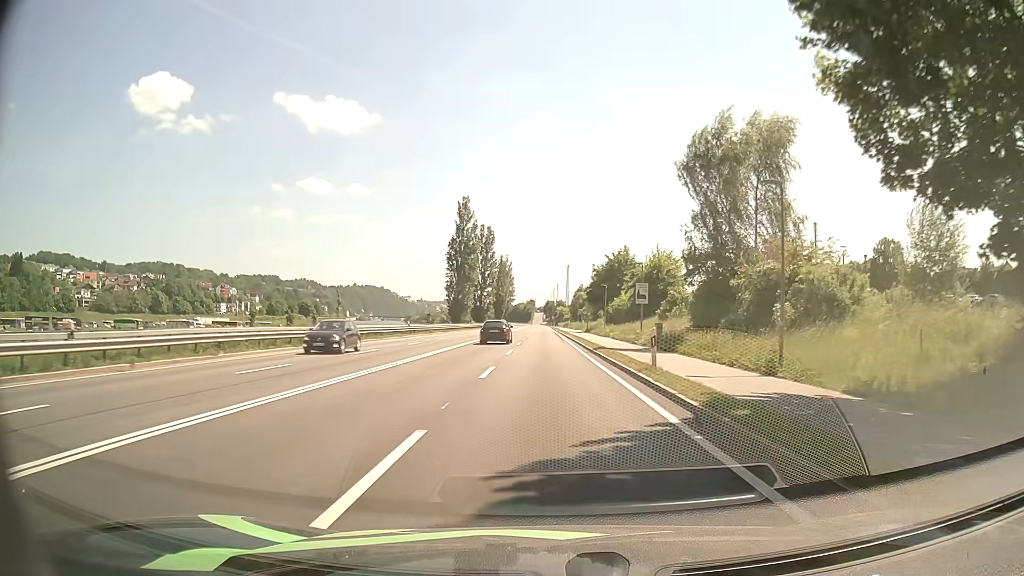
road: primary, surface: asphalt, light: Day
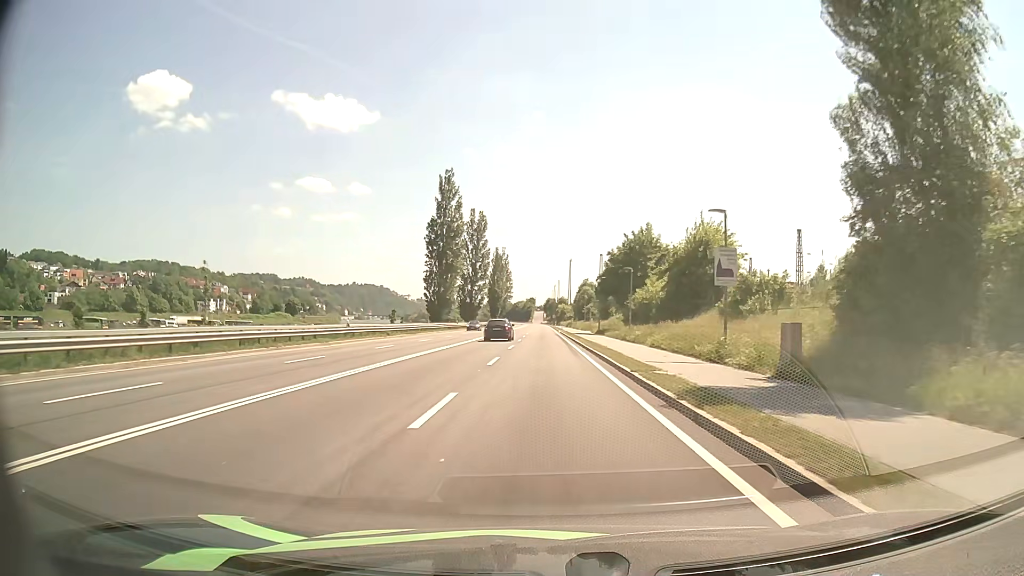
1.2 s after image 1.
(0.0, +19.8) m; 0°
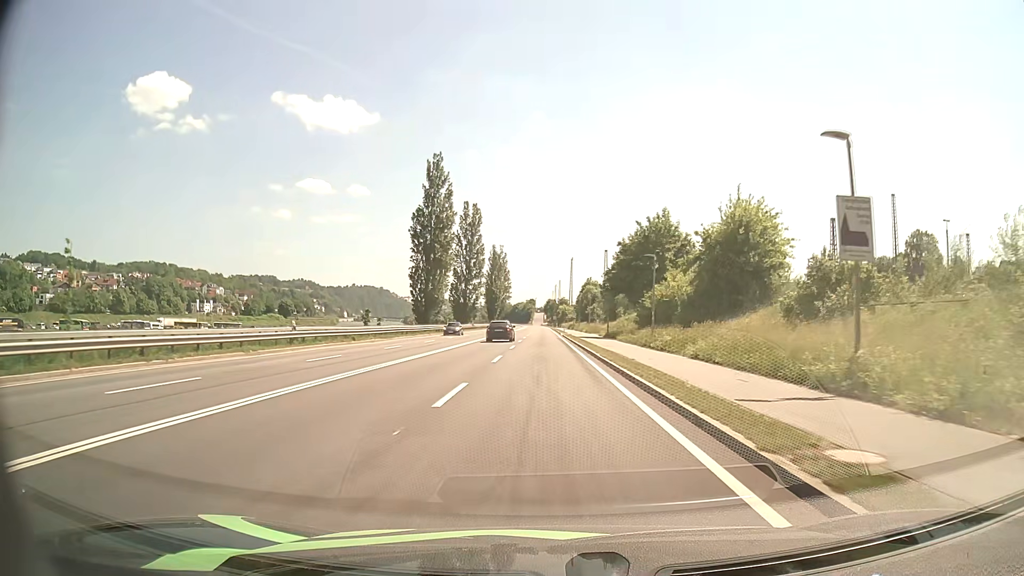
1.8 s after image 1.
(0.0, +9.8) m; 0°
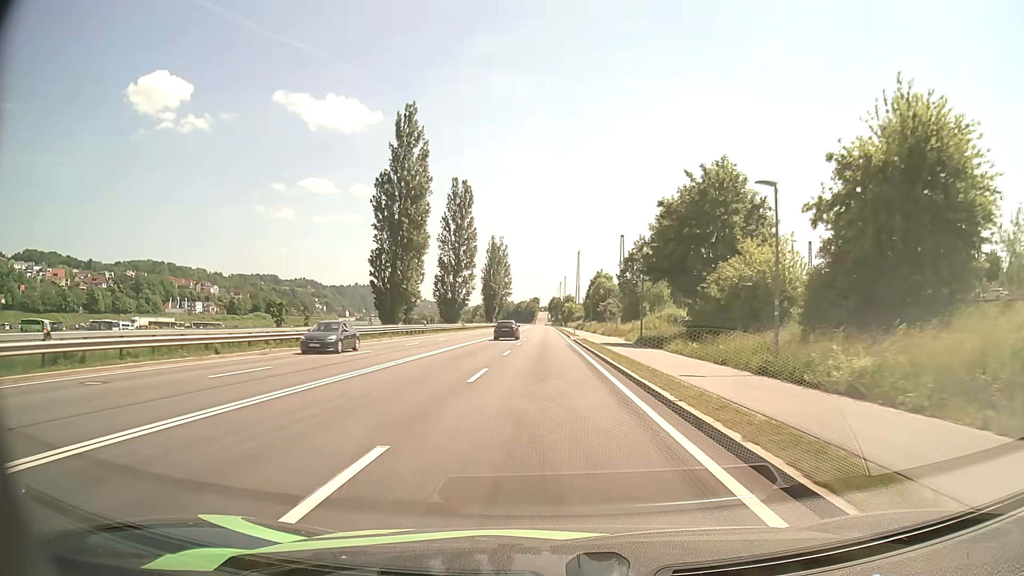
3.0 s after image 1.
(-0.1, +19.5) m; -1°
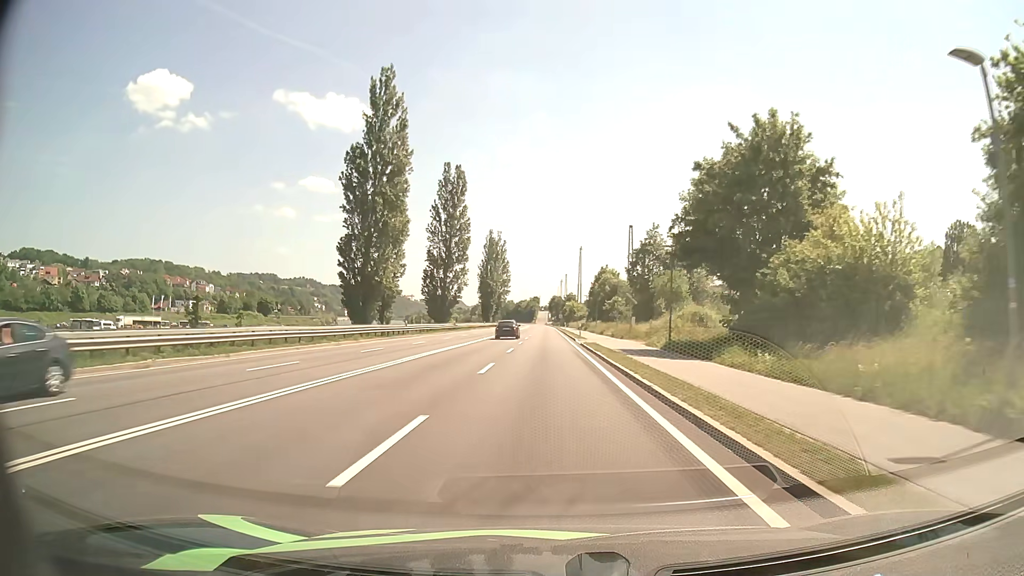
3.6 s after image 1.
(0.0, +9.7) m; 0°
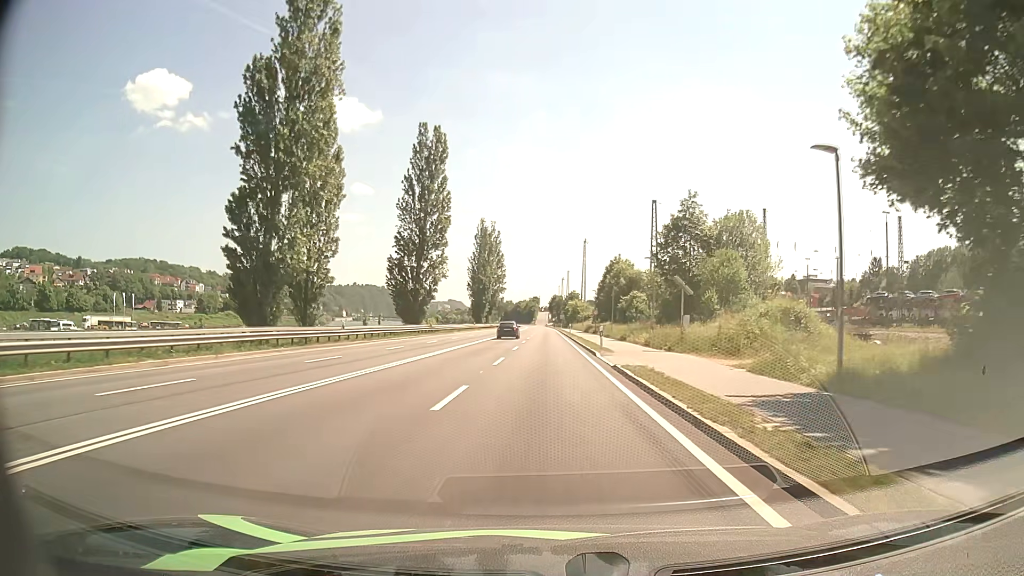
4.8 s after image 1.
(0.0, +19.2) m; 0°
